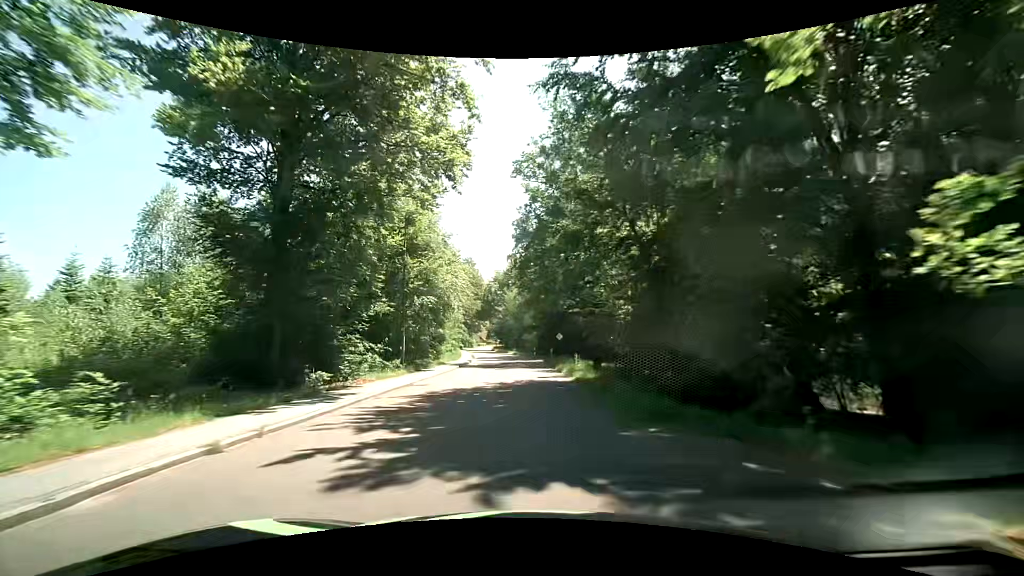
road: residential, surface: asphalt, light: Day
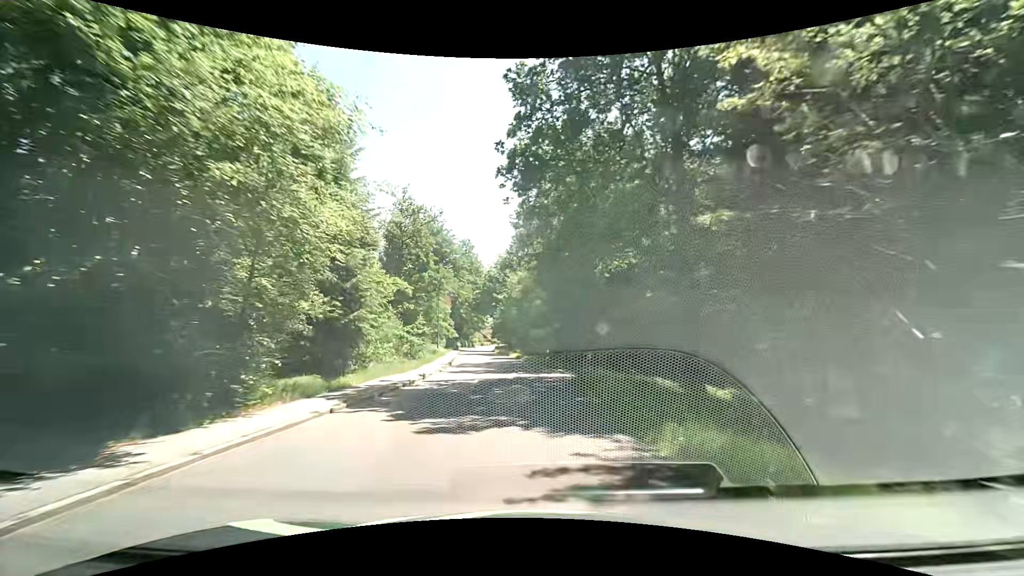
(-0.1, +20.5) m; -1°
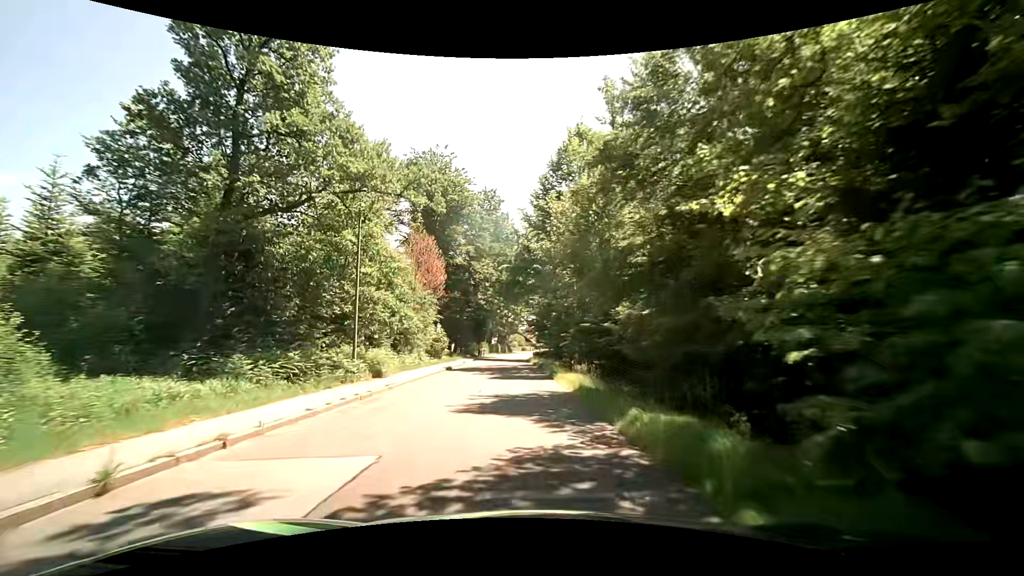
(-1.3, +34.5) m; -5°
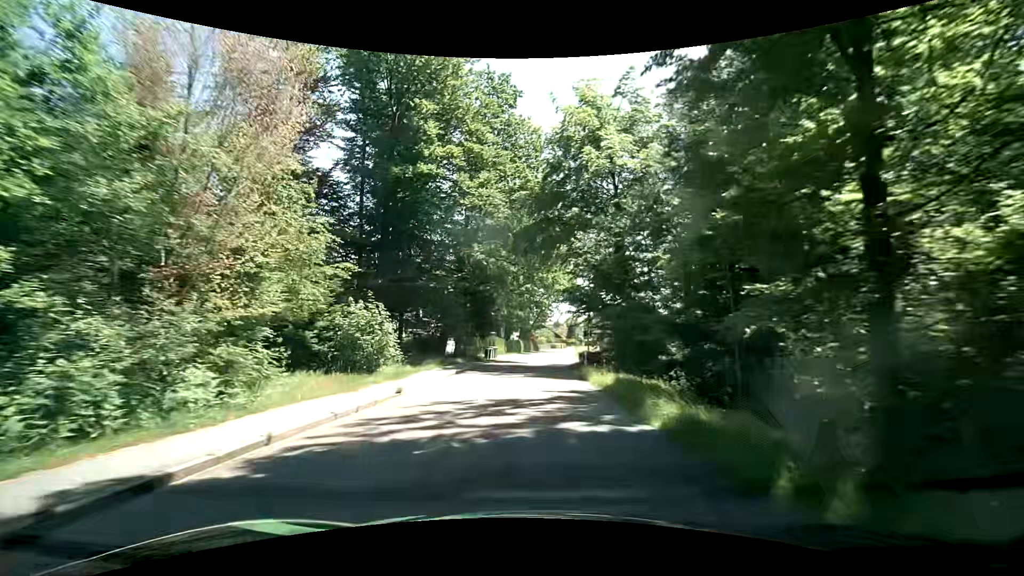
(-1.3, +27.8) m; -3°
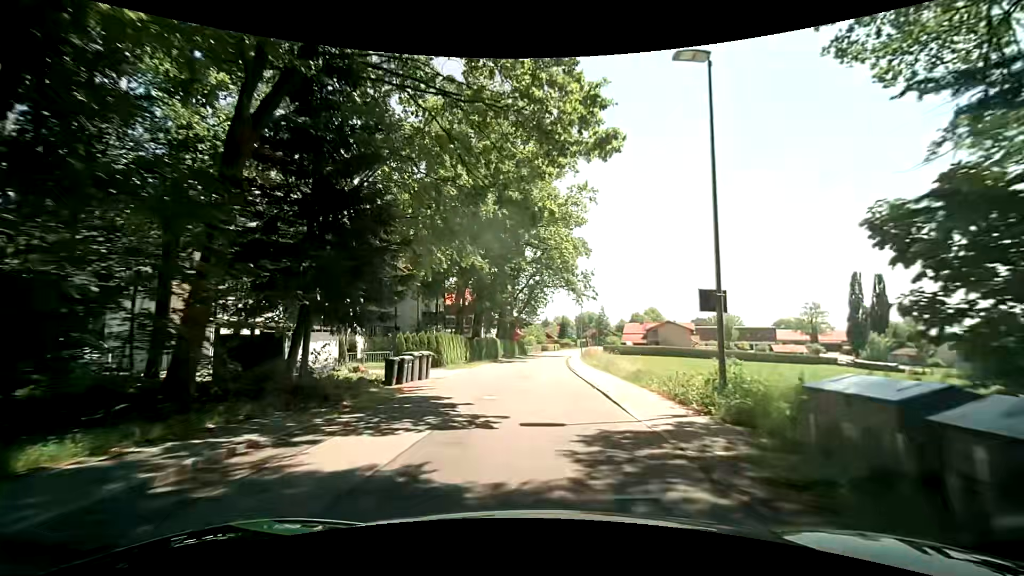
(-0.3, +28.1) m; 0°
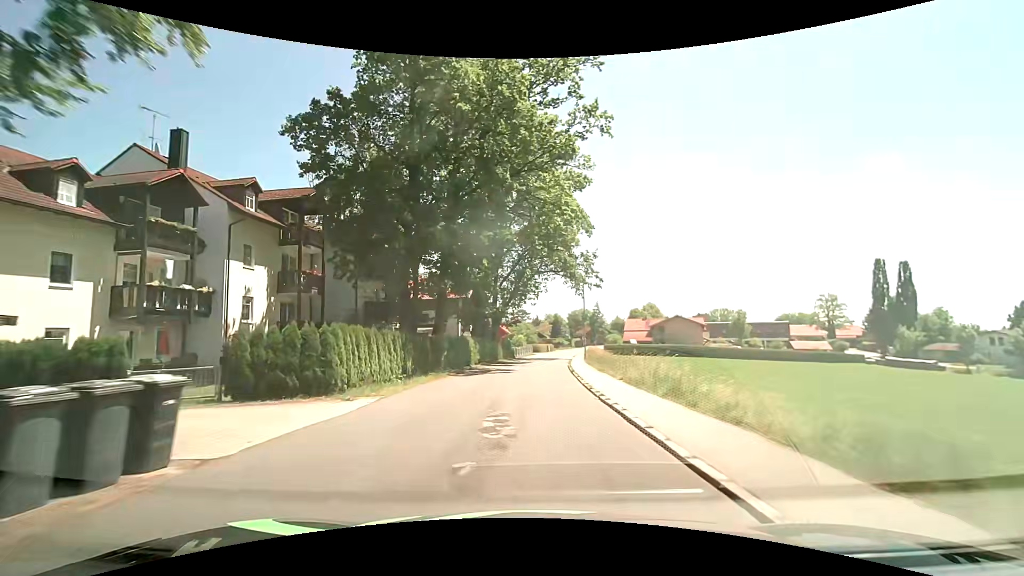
(+0.5, +14.1) m; +3°
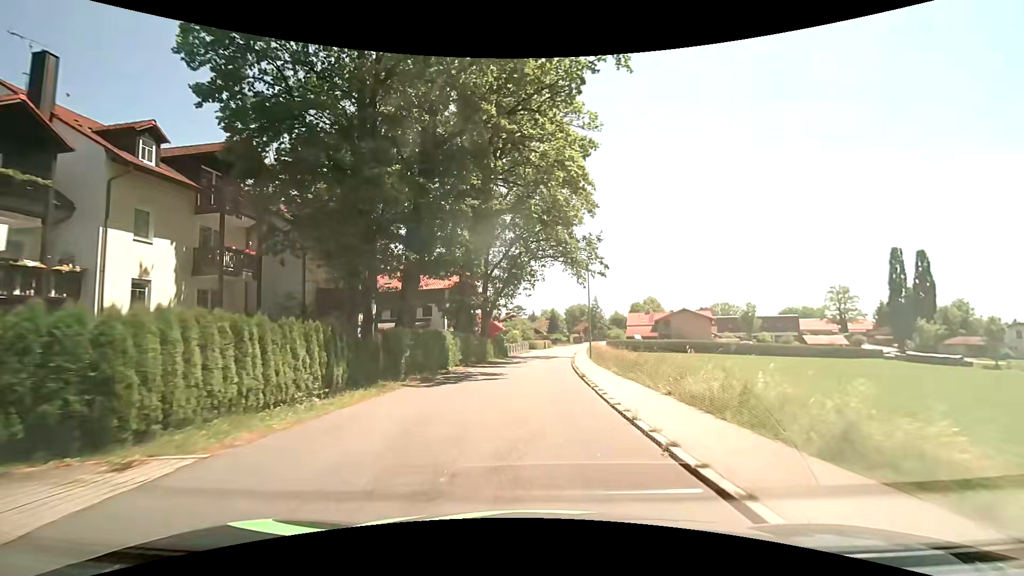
(-0.1, +7.0) m; -1°
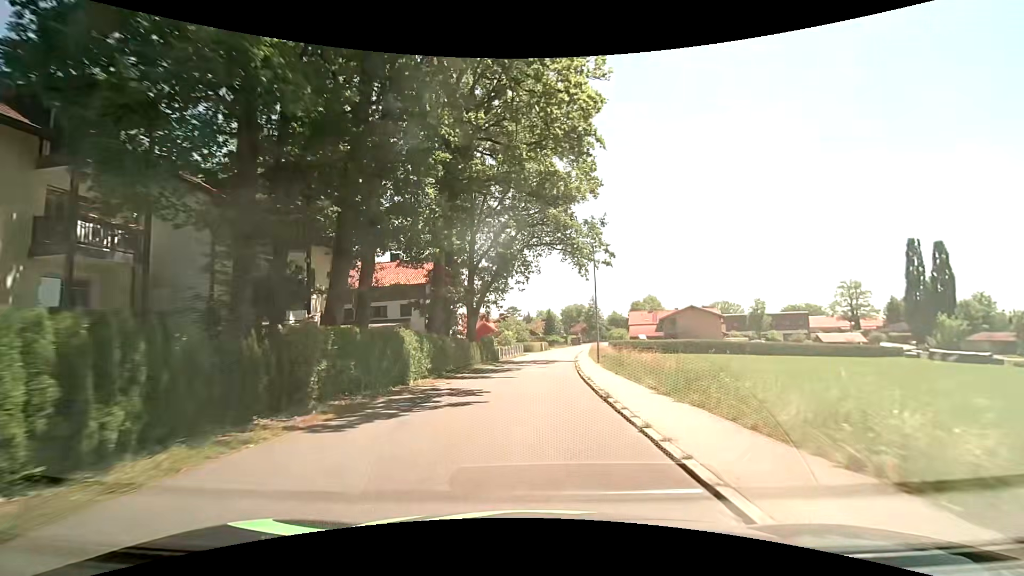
(+0.1, +7.1) m; +1°
(0, +10) (0, +20) (+1, +30) (+1, +40) (+2, +50) (+3, +60) (+5, +70) (+6, +80) (+8, +90) (+10, +99) m
